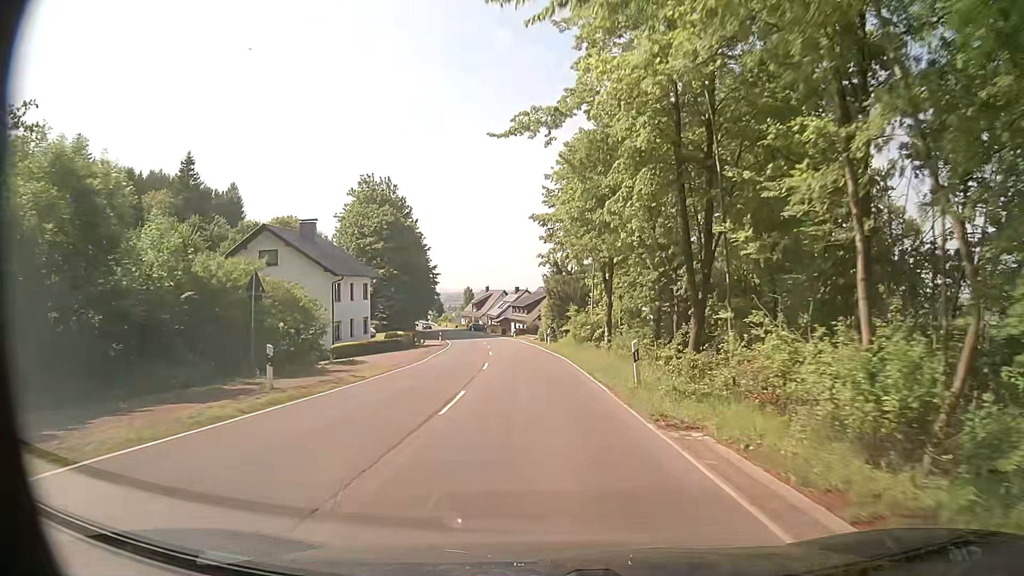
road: secondary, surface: asphalt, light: Day
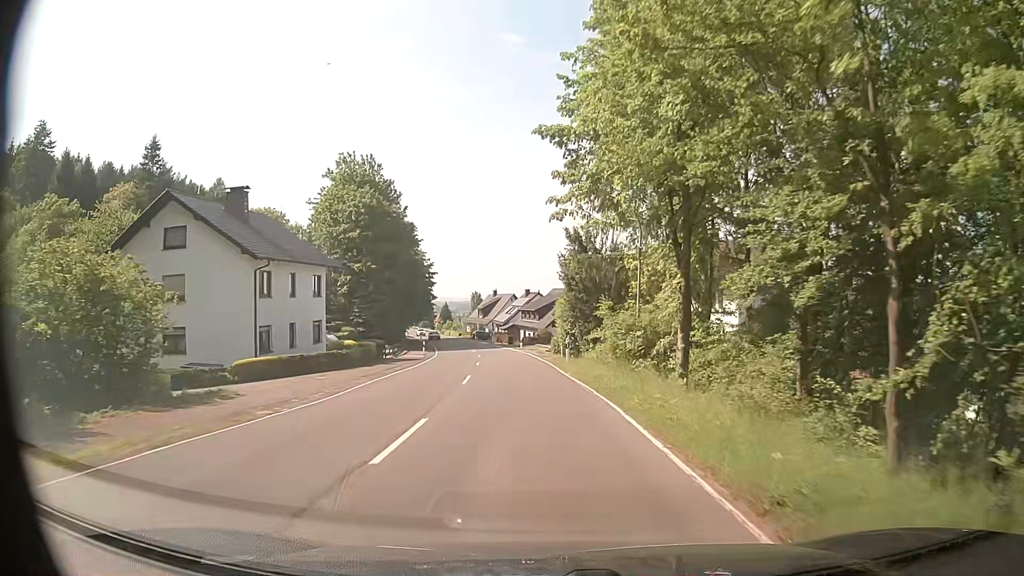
(0.0, +16.0) m; 0°
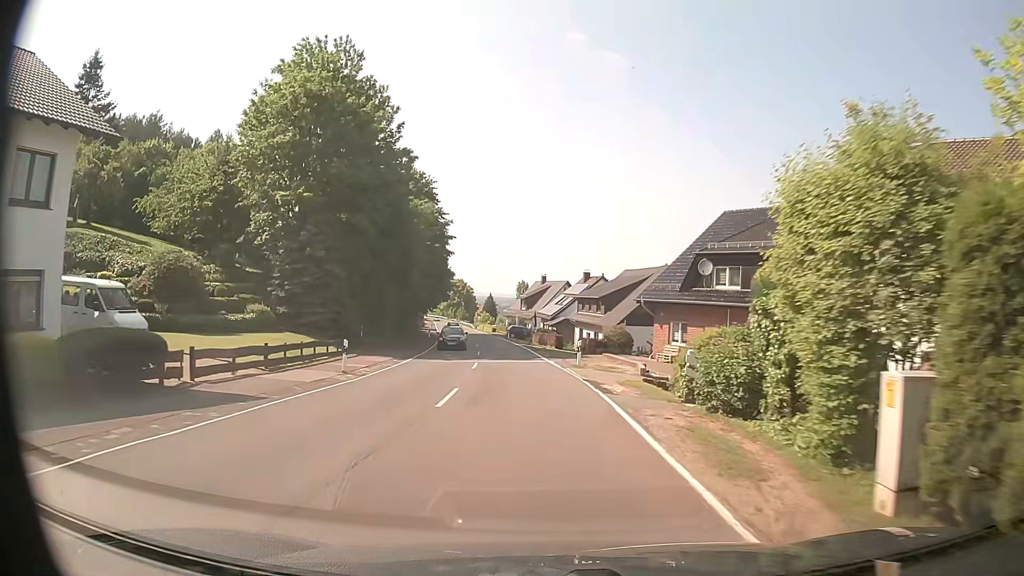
(-1.5, +31.1) m; -5°
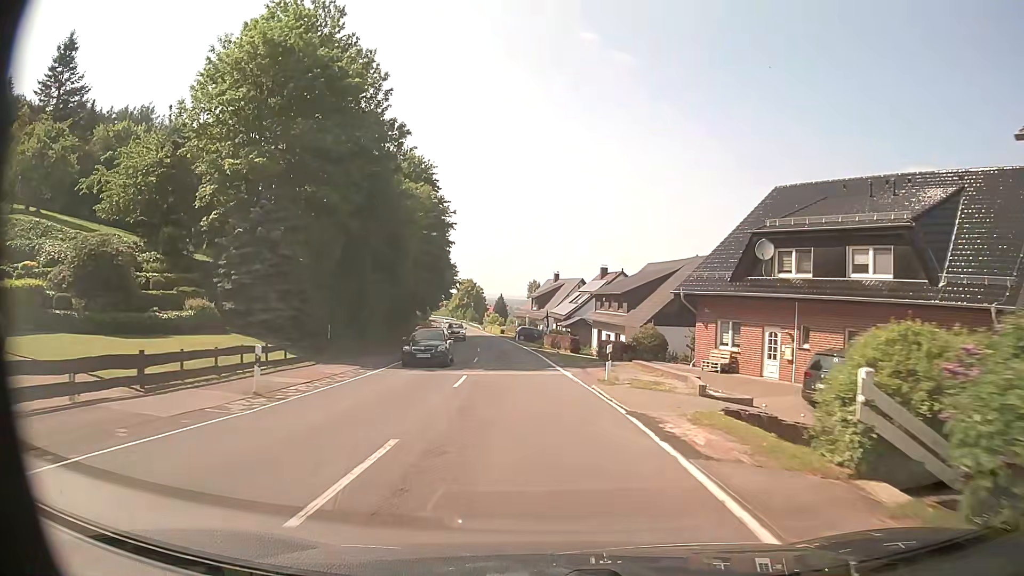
(-0.1, +7.8) m; -1°
